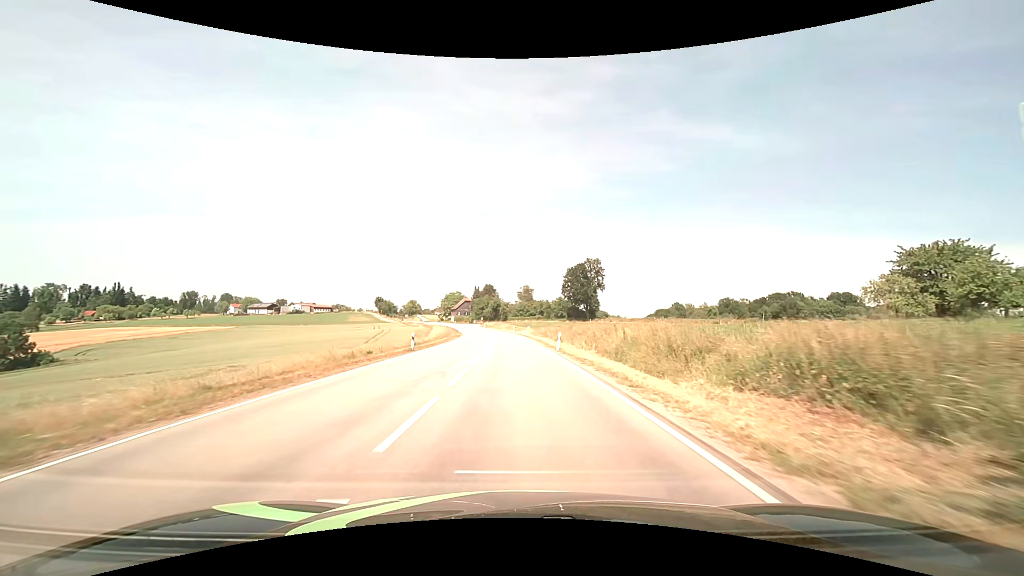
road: secondary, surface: asphalt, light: Day
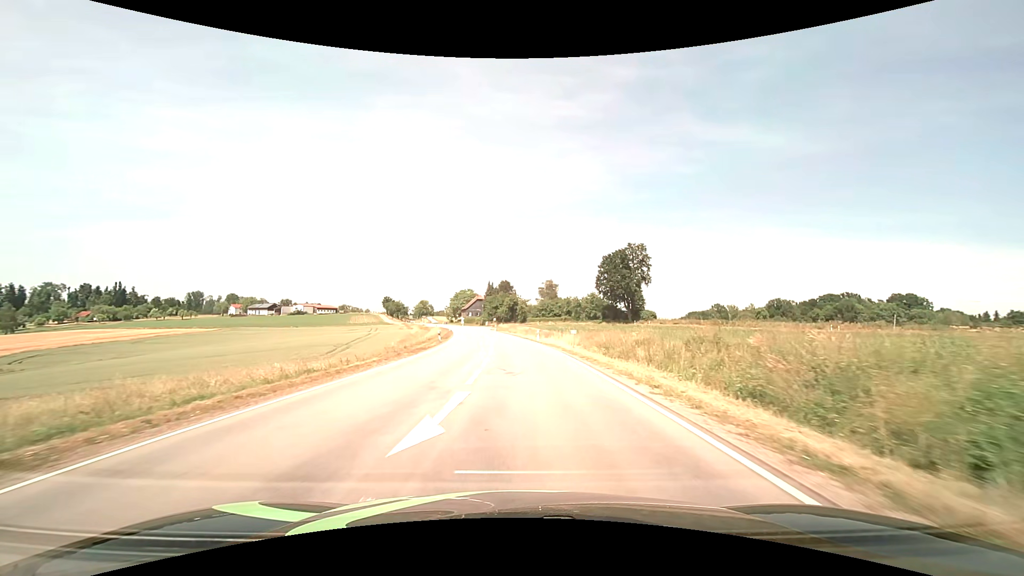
(-0.7, +35.3) m; -2°
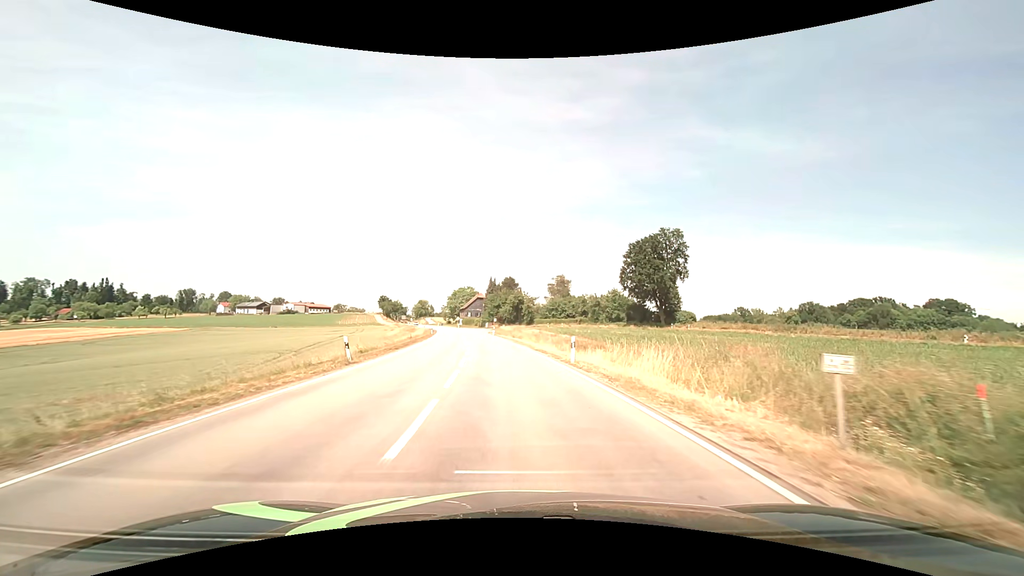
(-0.1, +24.6) m; -1°
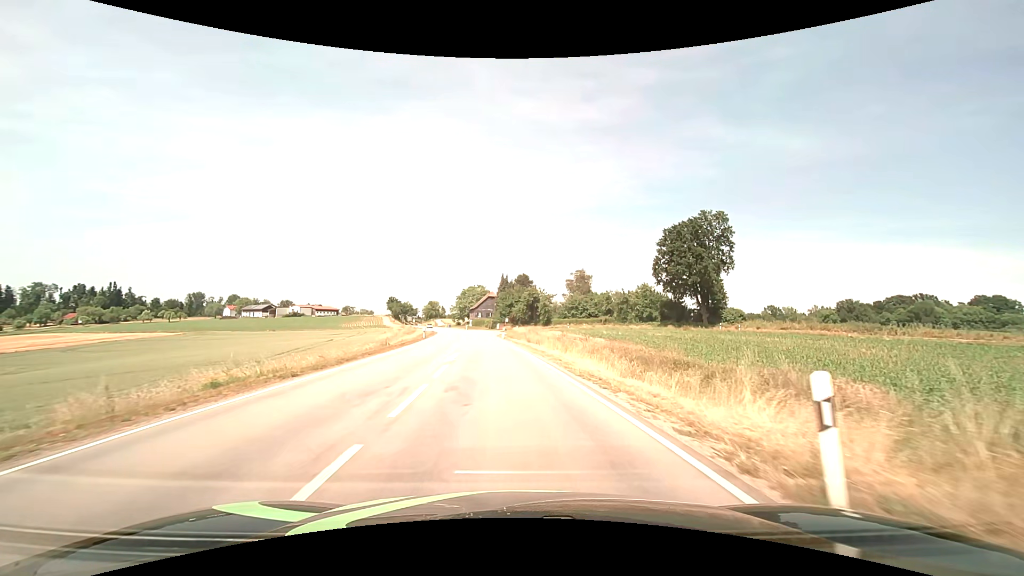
(-0.2, +15.5) m; -1°
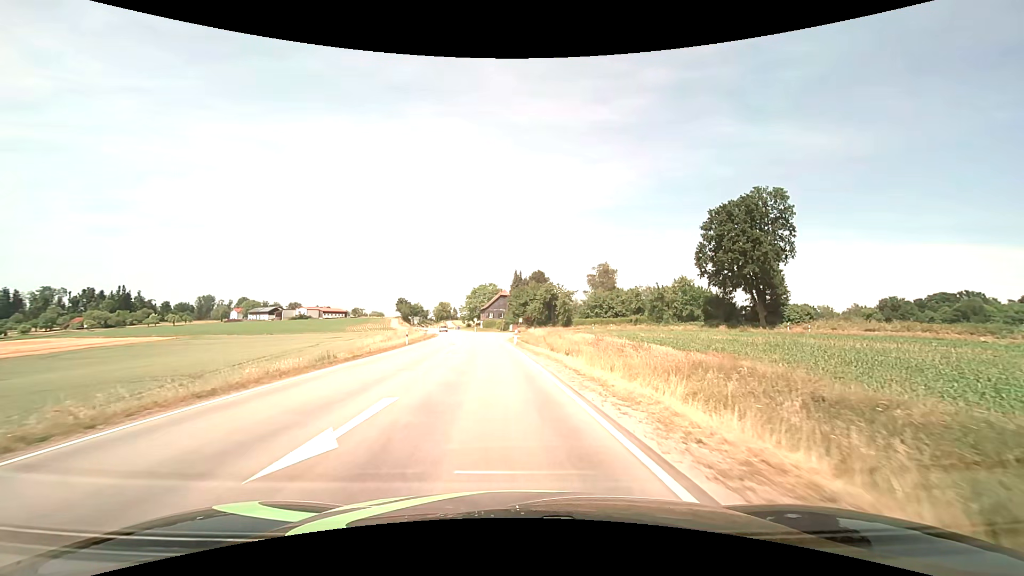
(-0.2, +14.7) m; -2°
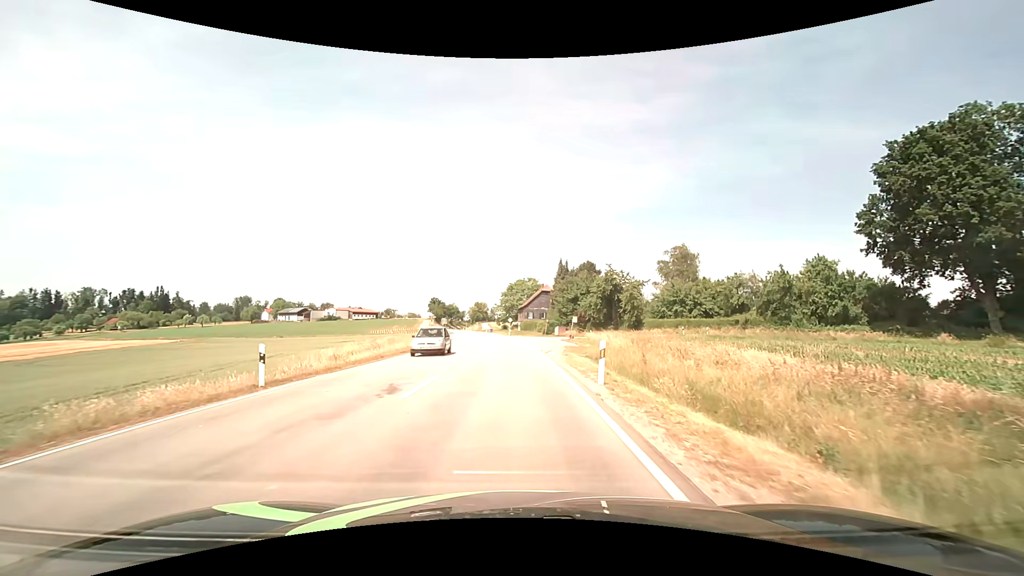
(-1.1, +27.0) m; -5°
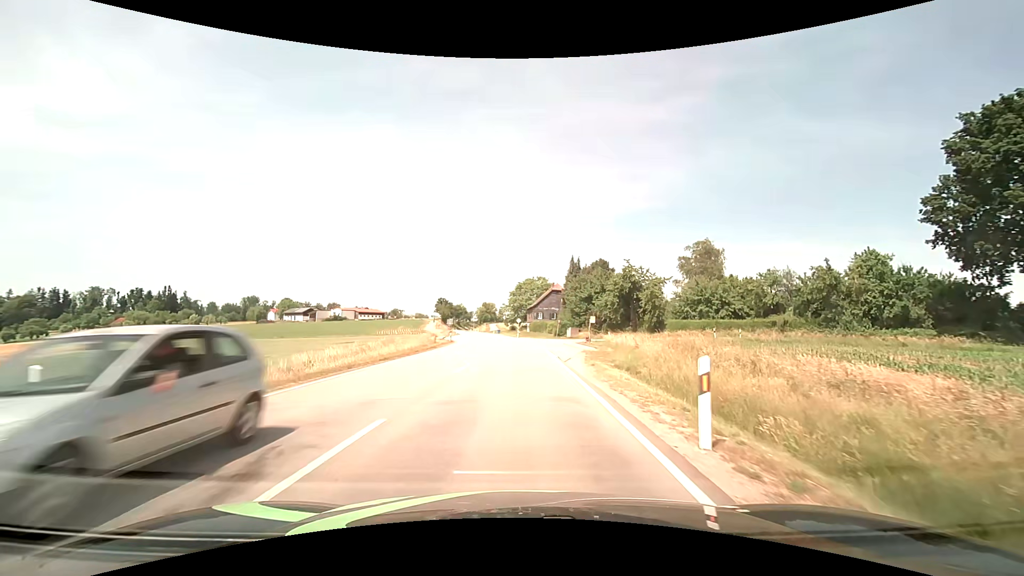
(-0.1, +6.2) m; -1°
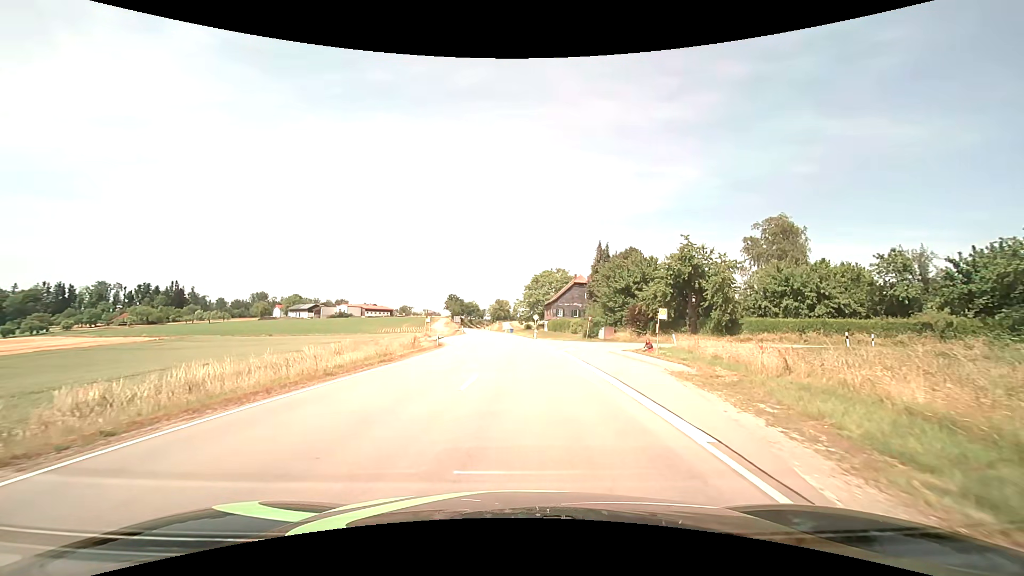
(-0.3, +17.5) m; -2°
(0, +10) (0, +20) (+1, +30) (+5, +39) (+14, +41) (+22, +36) (+29, +28) (+34, +20) (+39, +11) (+45, +2) m
